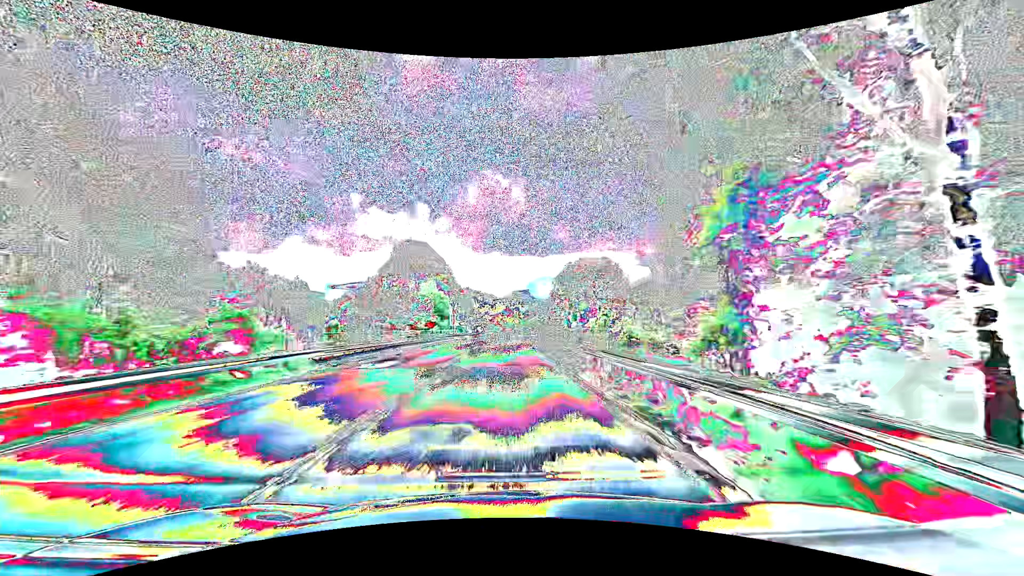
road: primary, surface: asphalt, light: Day
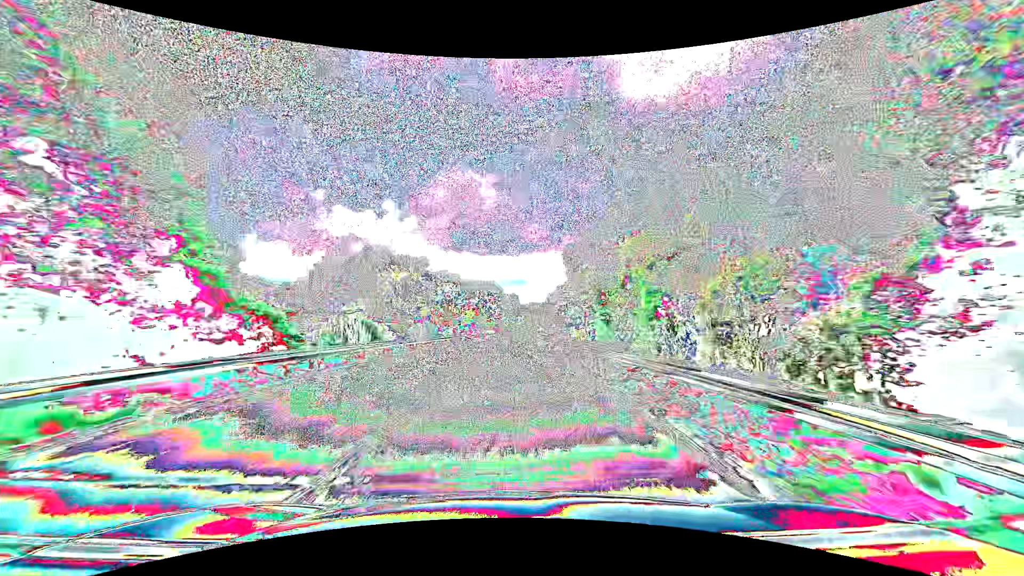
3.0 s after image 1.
(+1.6, +78.9) m; +3°
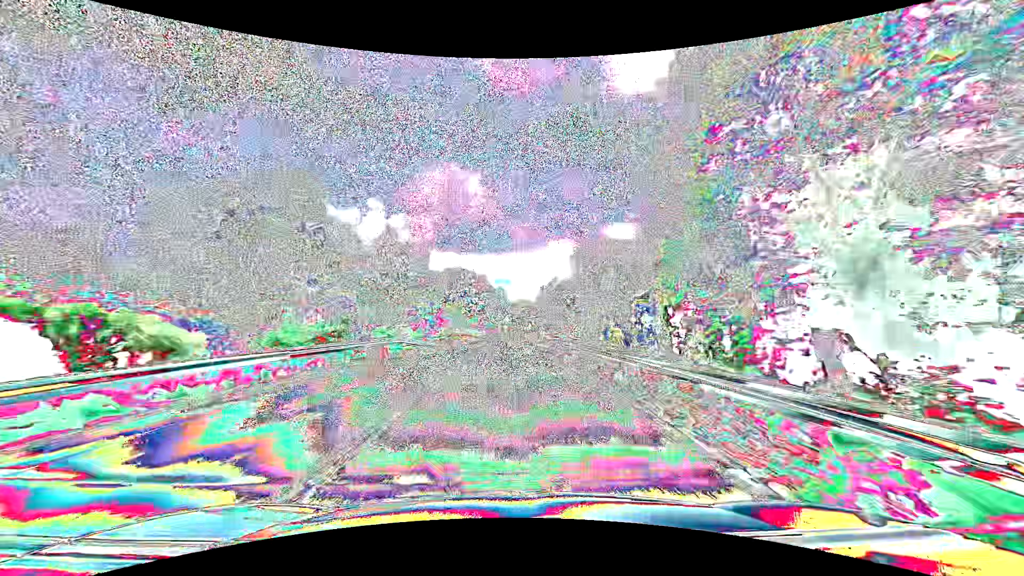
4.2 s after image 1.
(+0.3, +31.6) m; +1°
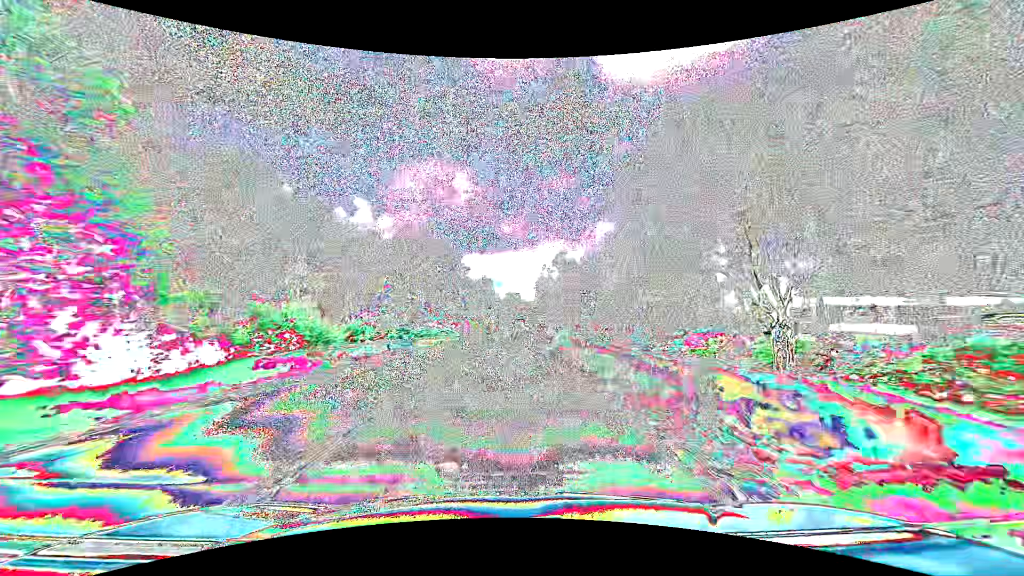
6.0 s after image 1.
(+0.6, +47.4) m; +1°
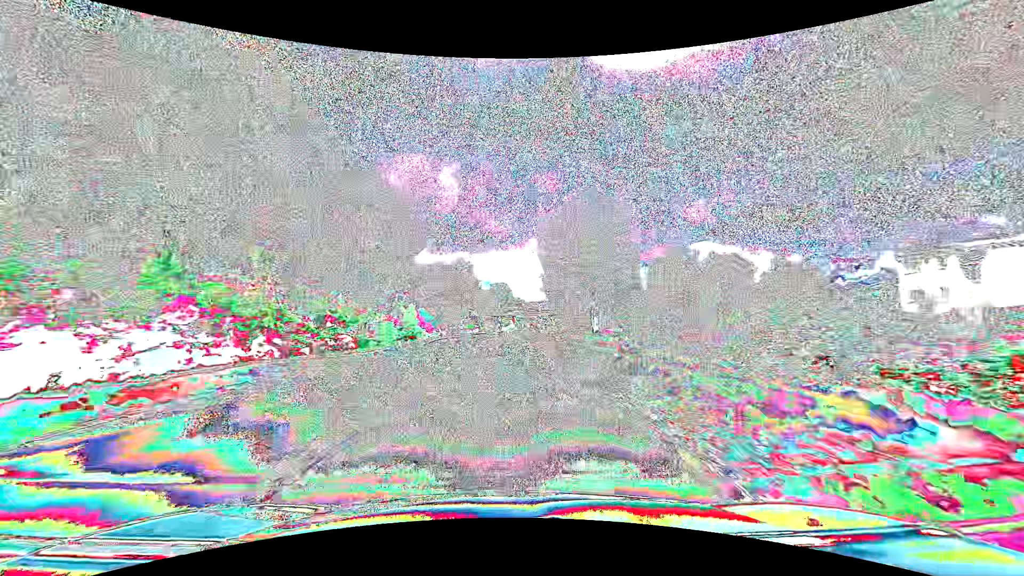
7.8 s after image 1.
(+0.5, +47.4) m; +2°
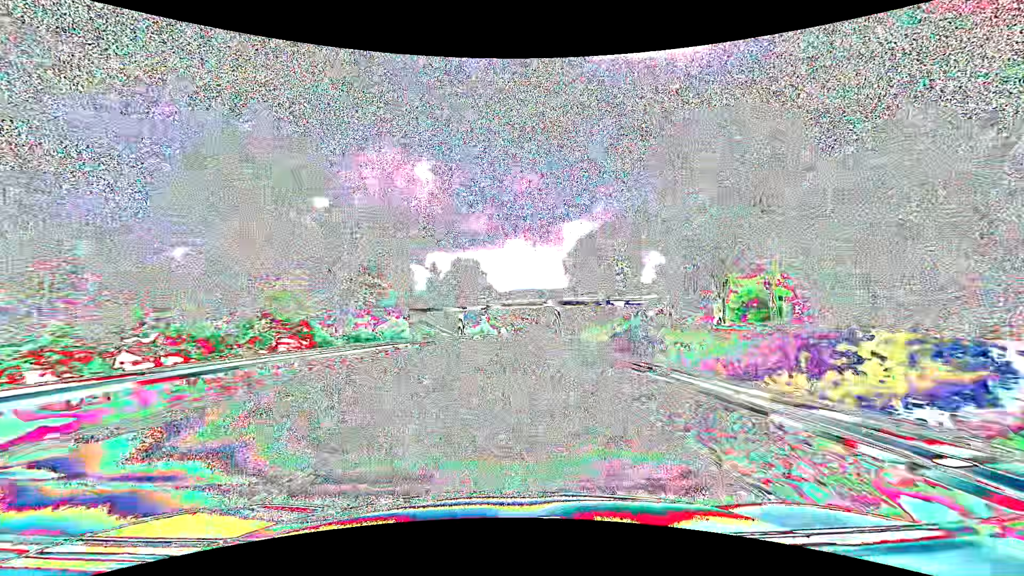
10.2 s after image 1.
(+1.2, +63.2) m; +2°
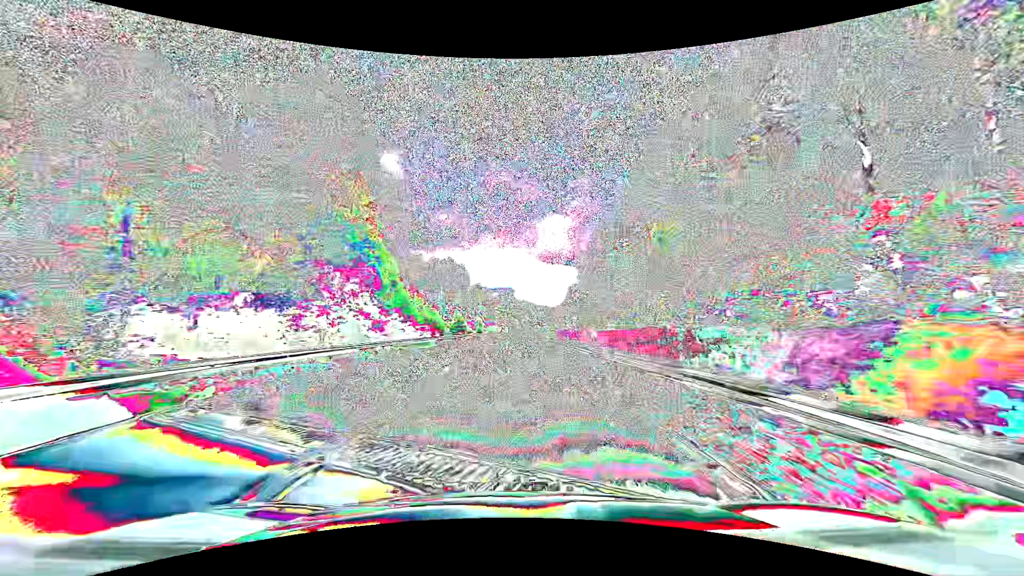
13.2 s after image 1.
(+2.2, +78.9) m; +2°
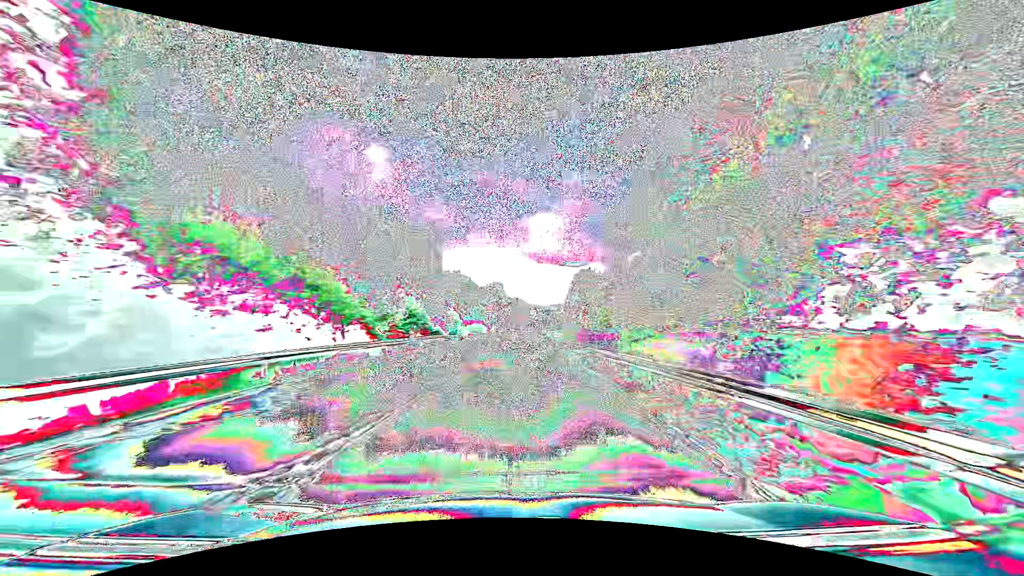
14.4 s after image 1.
(+0.6, +31.6) m; +2°
(0, +10) (0, +20) (+1, +30) (+1, +40) (+1, +50) (+2, +60) (+2, +70) (+3, +80) (+3, +90) (+4, +100) m
